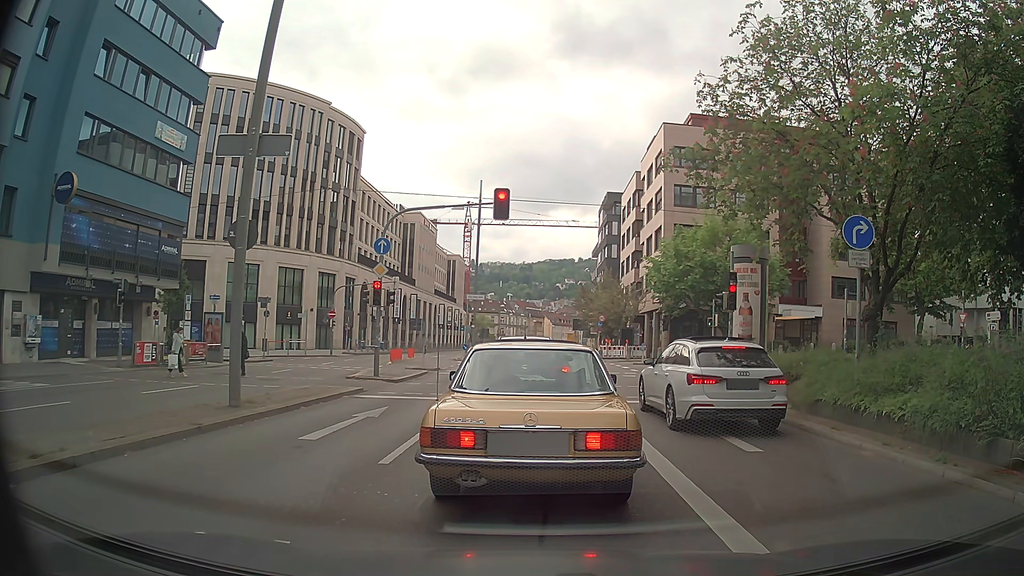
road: primary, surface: asphalt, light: Day
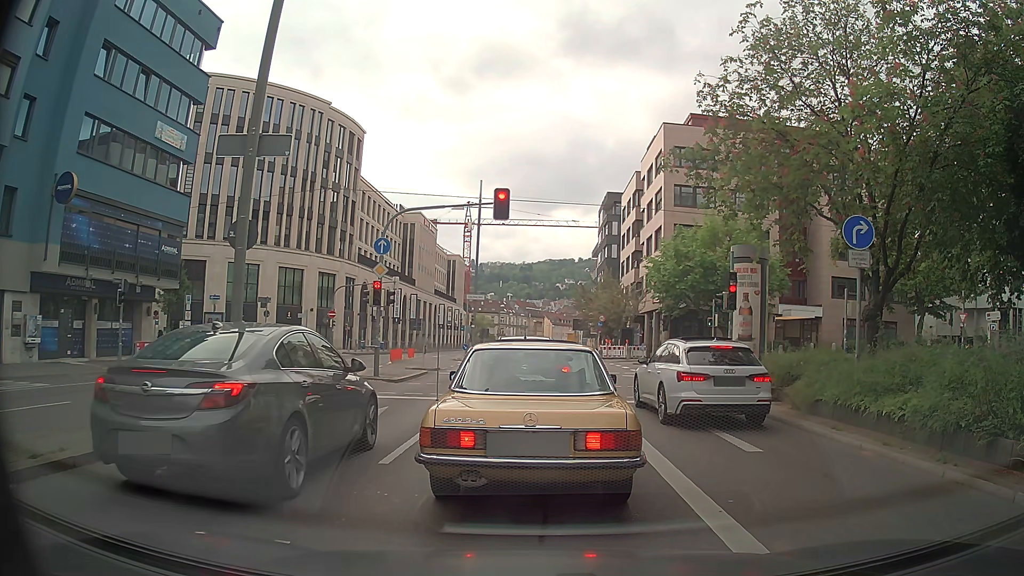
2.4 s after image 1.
(0.0, 0.0) m; 0°
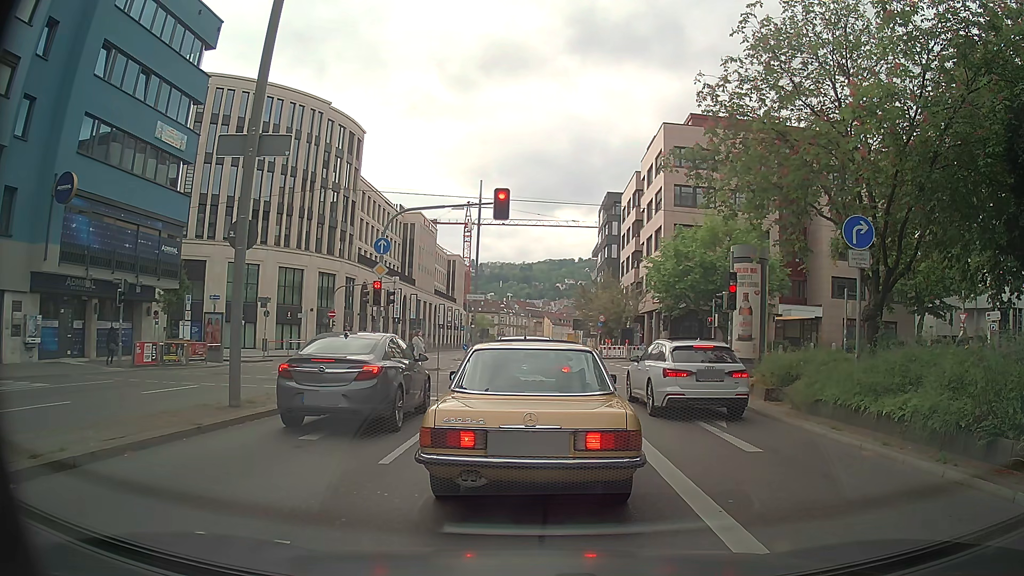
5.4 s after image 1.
(0.0, 0.0) m; 0°
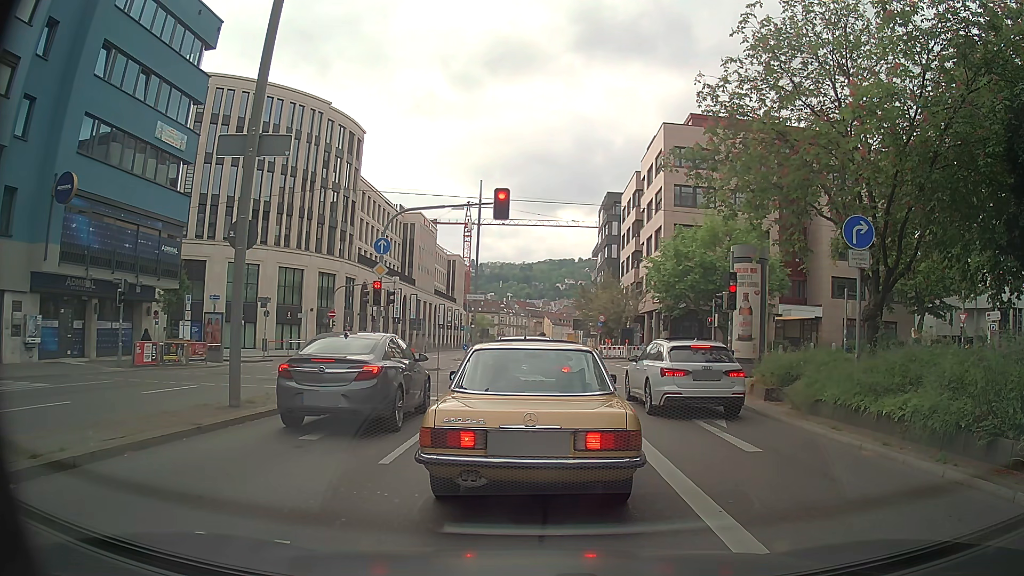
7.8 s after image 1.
(0.0, 0.0) m; 0°
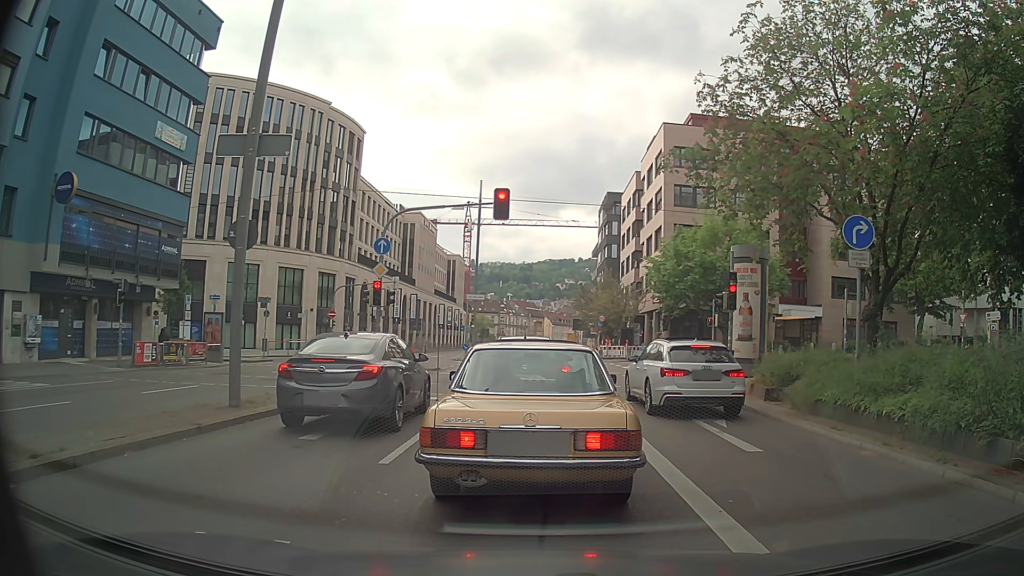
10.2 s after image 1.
(0.0, 0.0) m; 0°
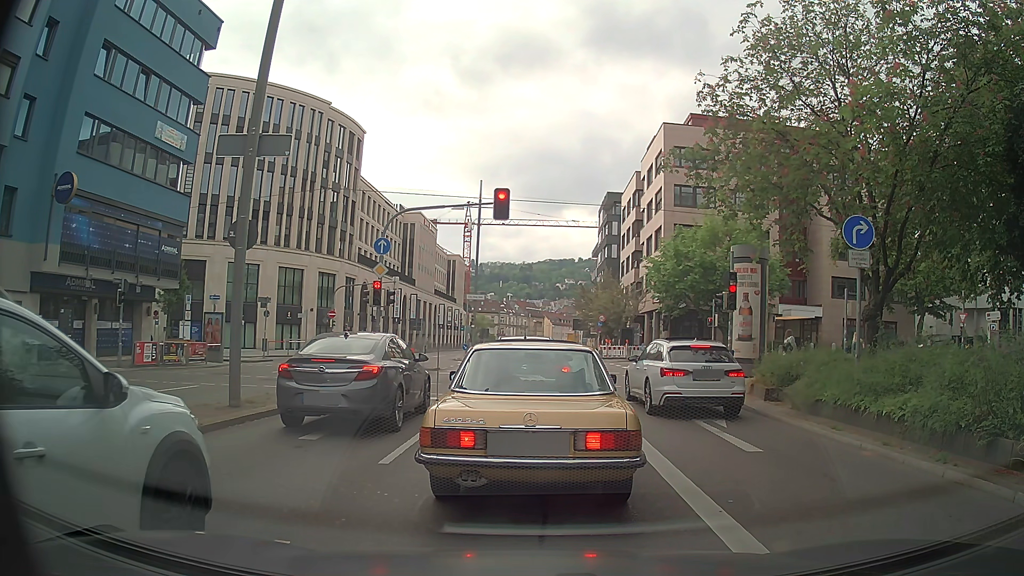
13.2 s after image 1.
(0.0, 0.0) m; 0°
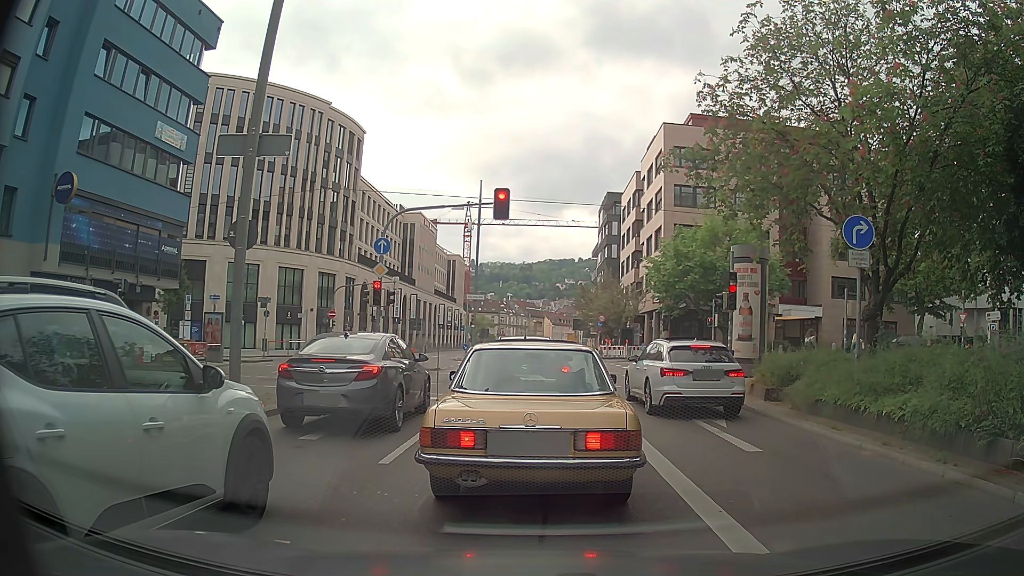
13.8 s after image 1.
(0.0, 0.0) m; 0°
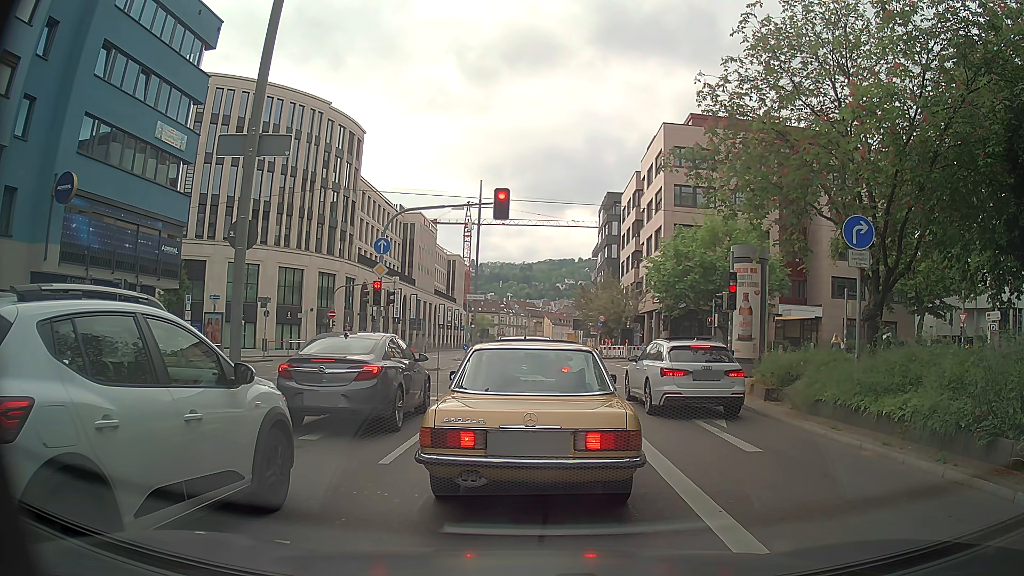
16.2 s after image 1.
(0.0, 0.0) m; 0°
